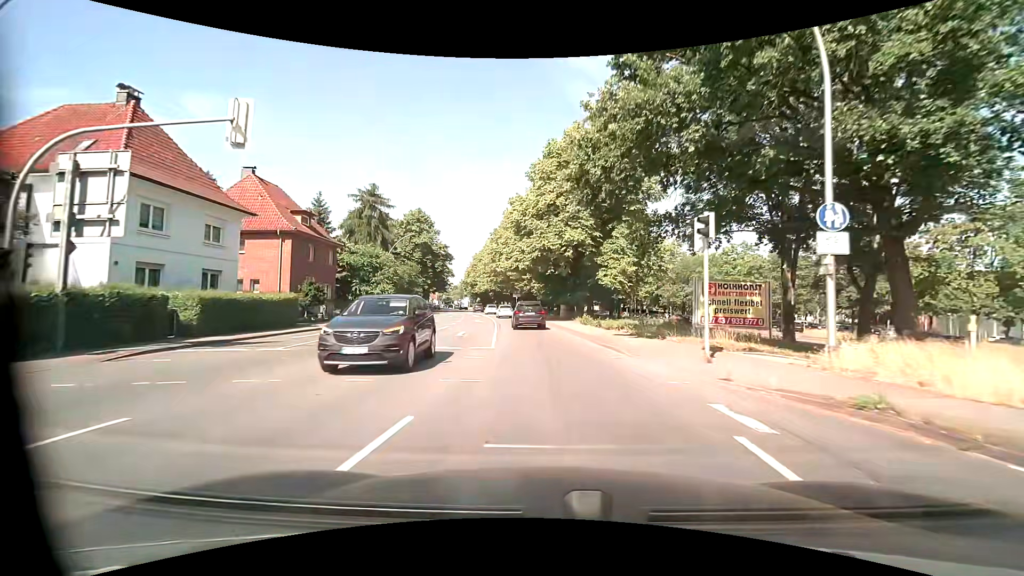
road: primary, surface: asphalt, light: Day
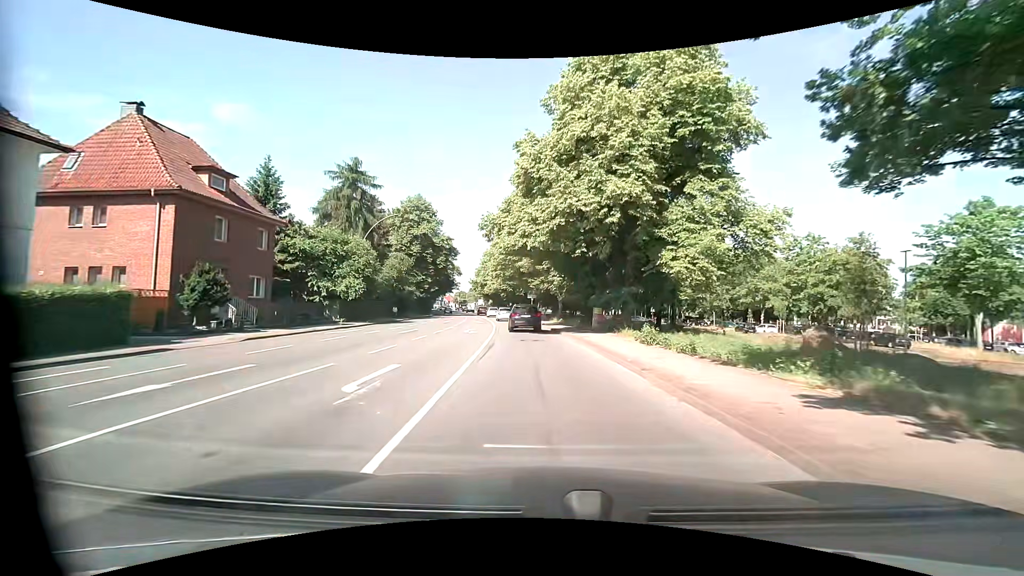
(-0.2, +14.7) m; -2°
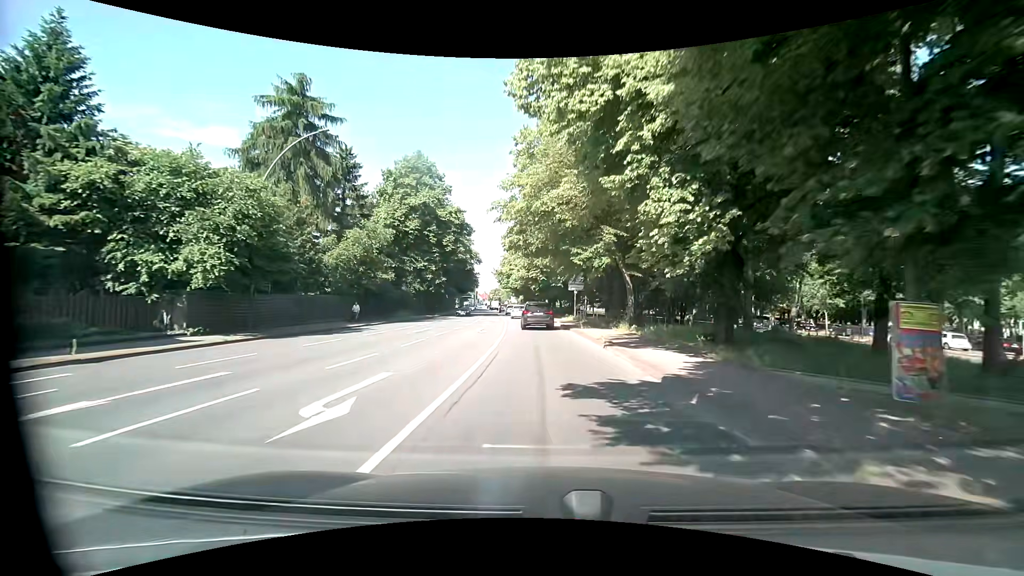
(-0.9, +22.5) m; -4°
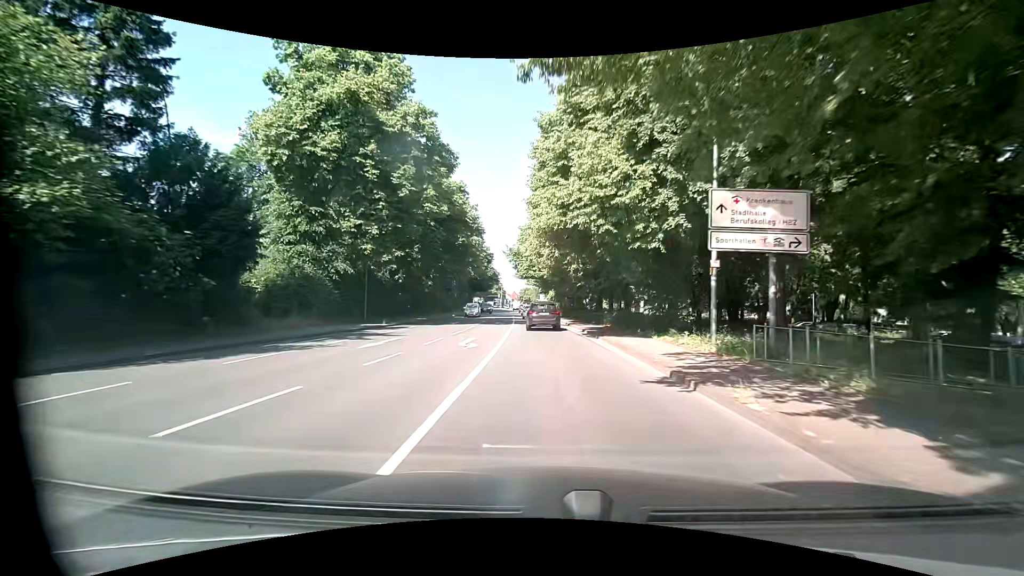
(-1.1, +30.1) m; -3°
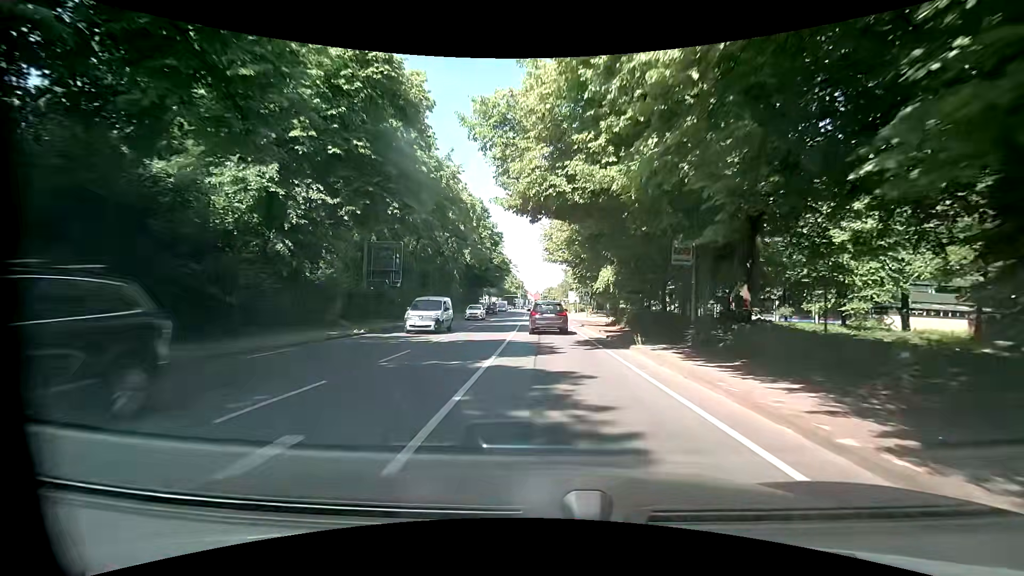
(-1.3, +35.5) m; -3°
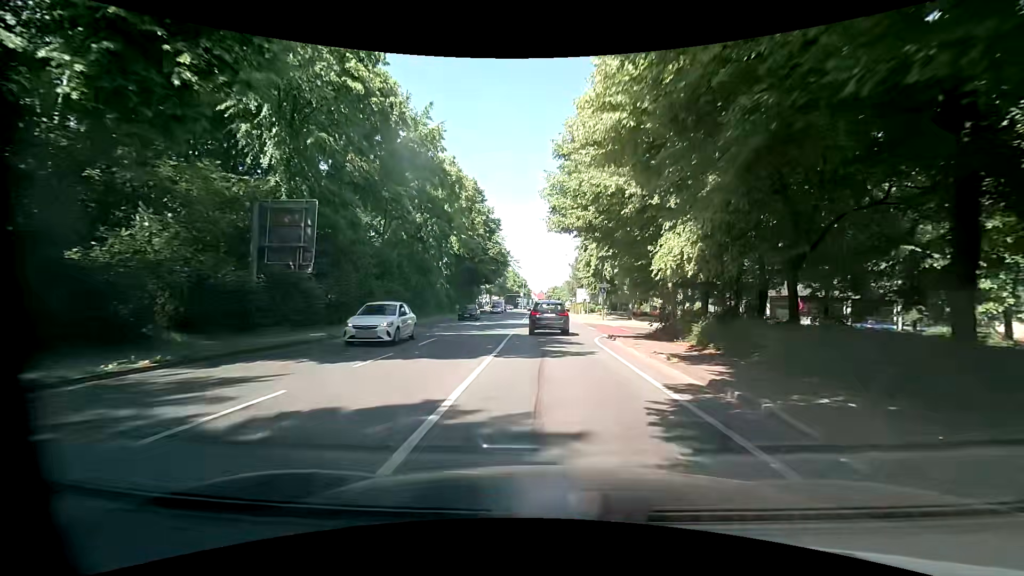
(0.0, +13.0) m; +1°
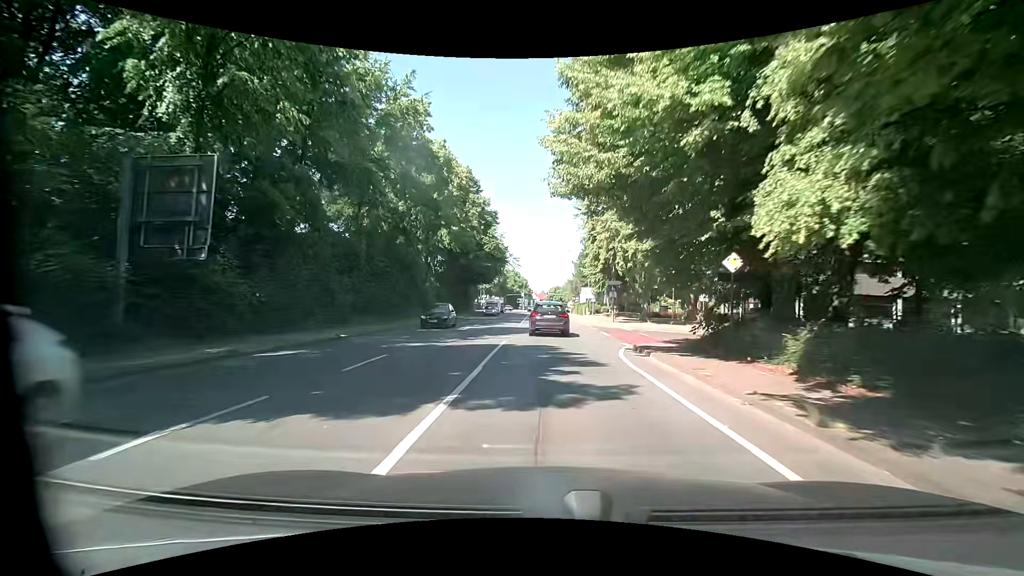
(-0.1, +6.3) m; -1°
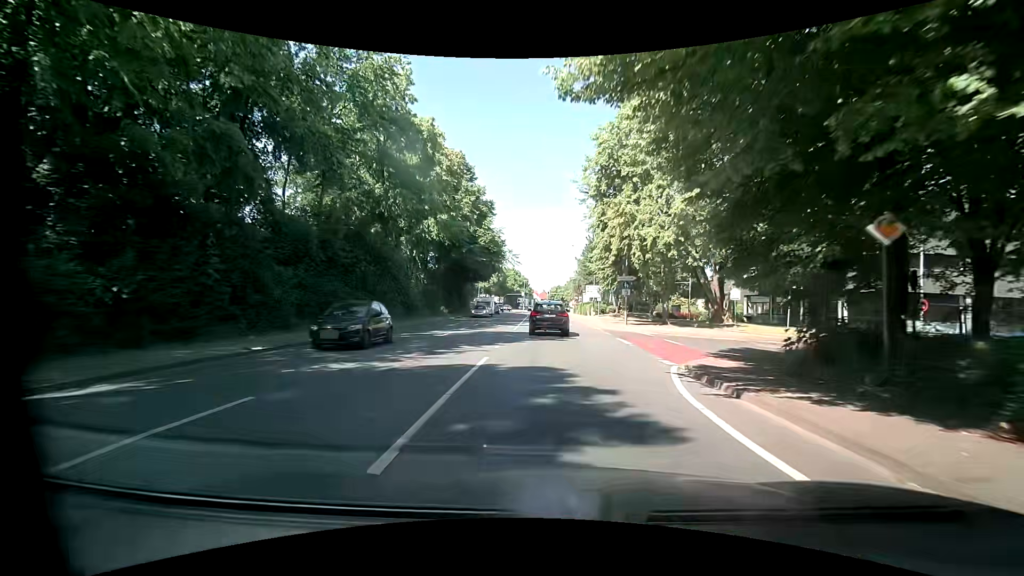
(0.0, +6.3) m; 0°
(0, +10) (0, +20) (0, +30) (0, +40) (-1, +50) (-1, +60) (-1, +70) (-2, +80) (-2, +90) (-2, +100) m
